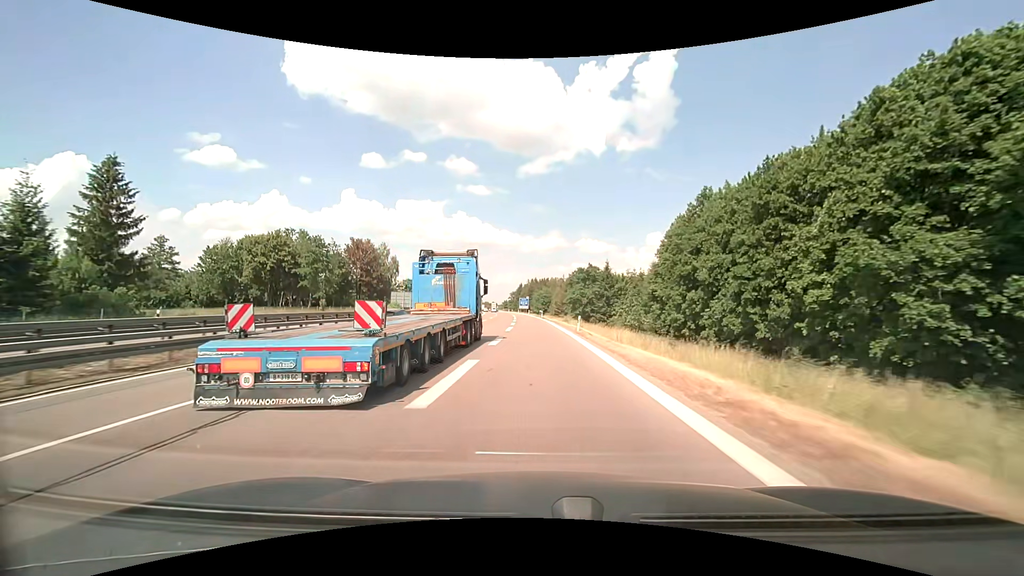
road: motorway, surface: asphalt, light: Day
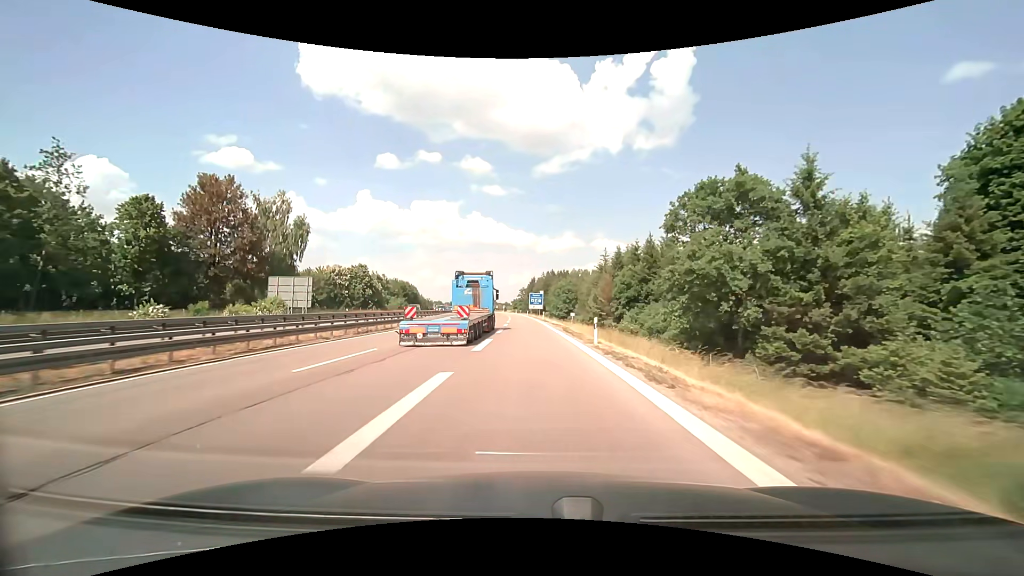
(-0.9, +62.3) m; -2°
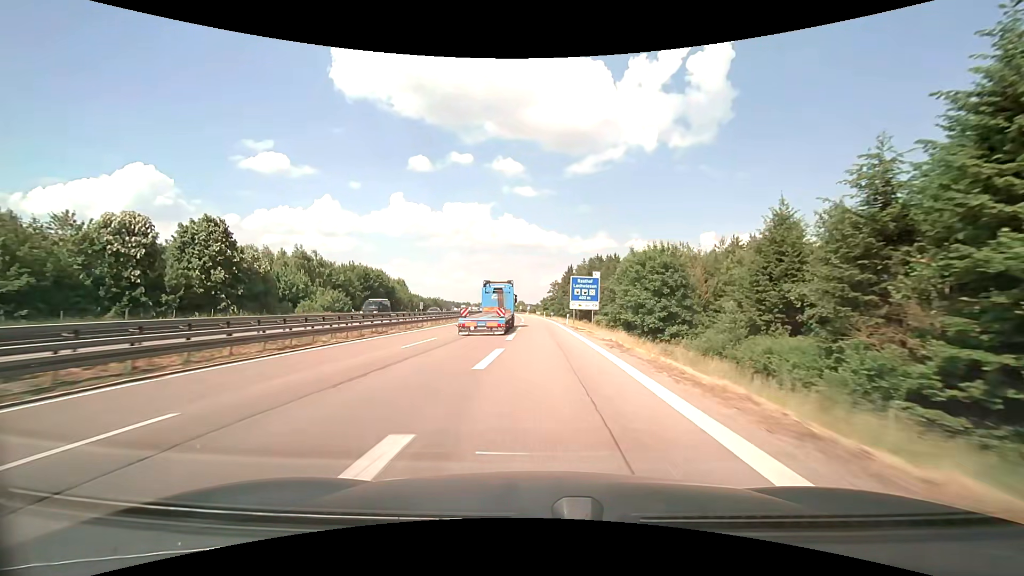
(-1.9, +65.0) m; -4°
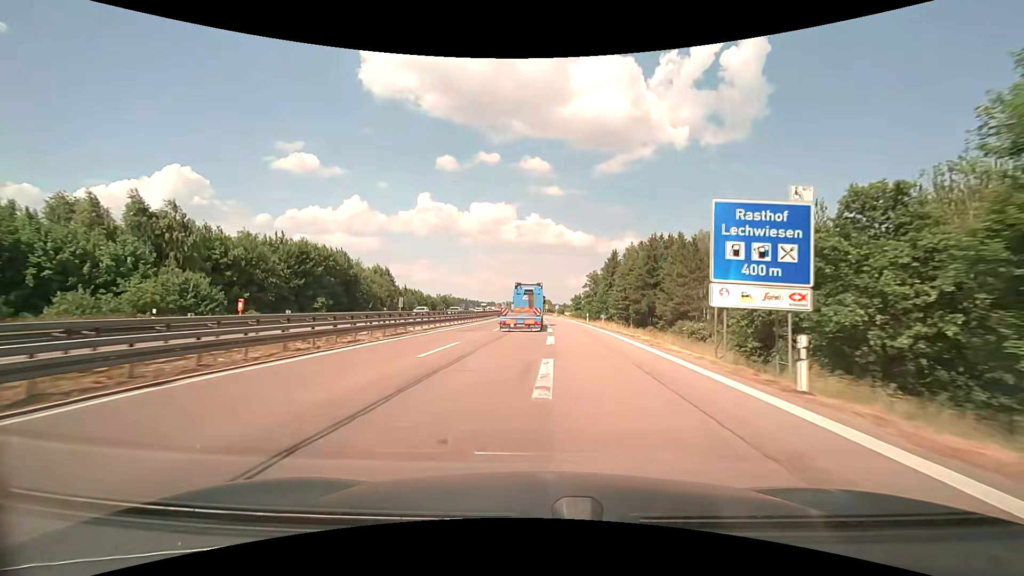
(-1.0, +40.5) m; -3°
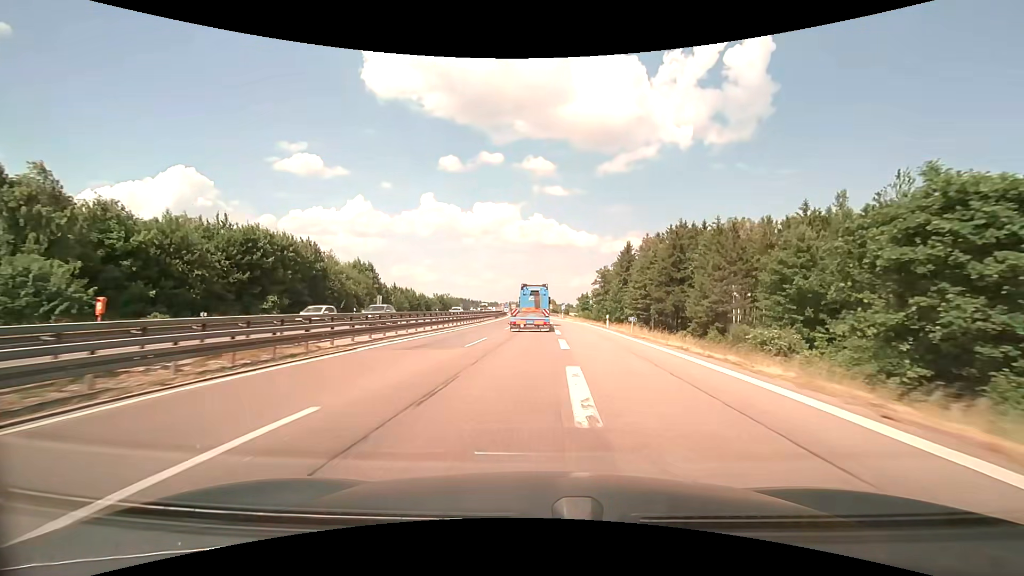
(-0.1, +13.5) m; 0°
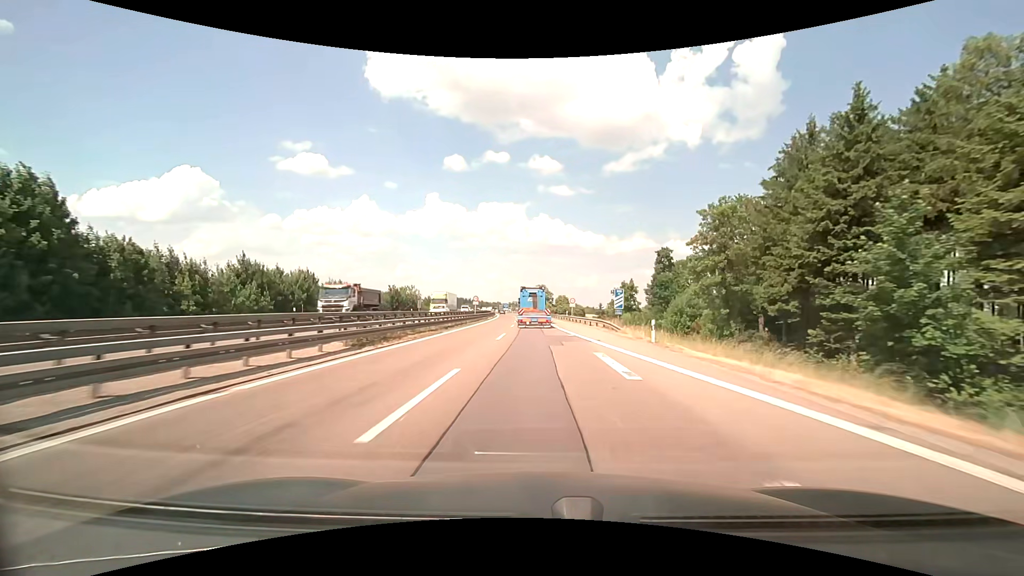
(-0.4, +67.6) m; -1°
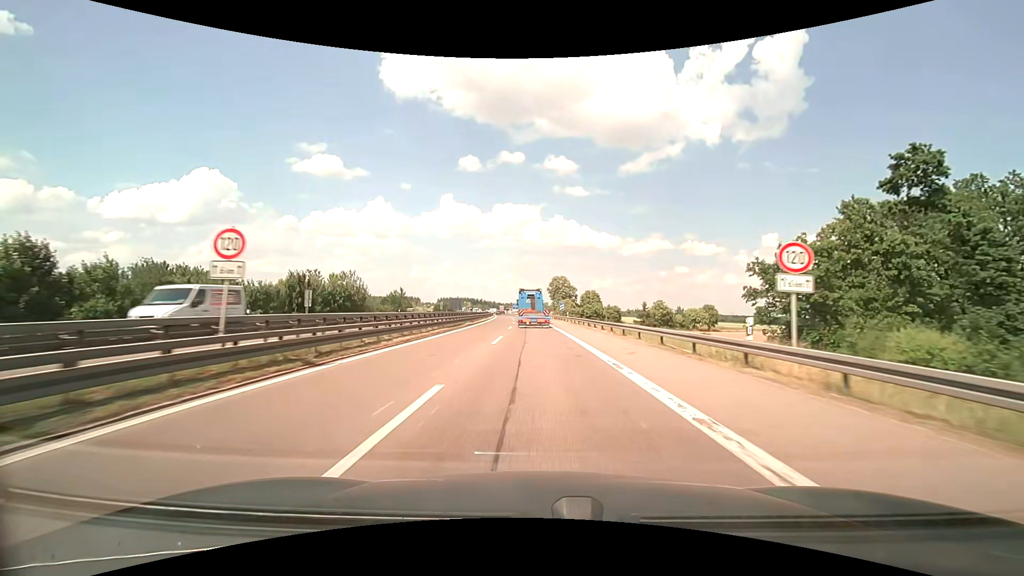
(-0.8, +56.4) m; -2°
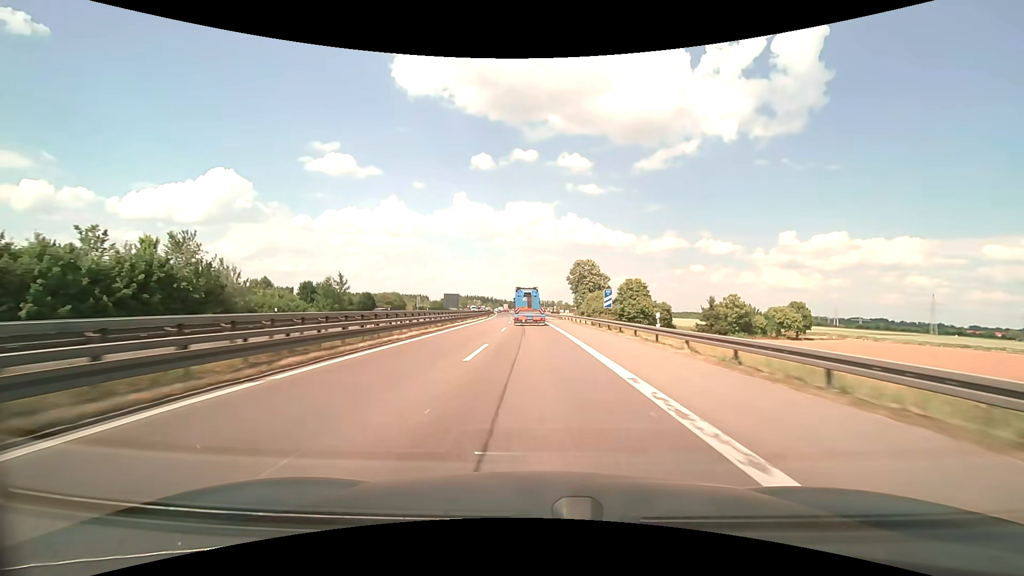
(-0.4, +43.8) m; -1°
(0, +10) (0, +20) (0, +30) (-1, +40) (-1, +50) (-1, +60) (-2, +70) (-2, +80) (-3, +90) (-3, +100) m
